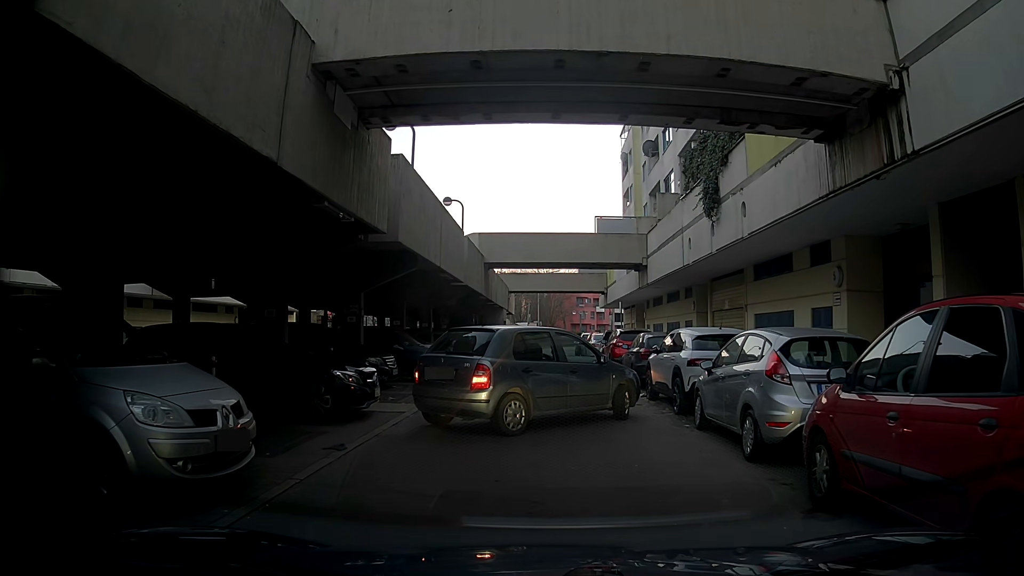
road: residential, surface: asphalt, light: Day
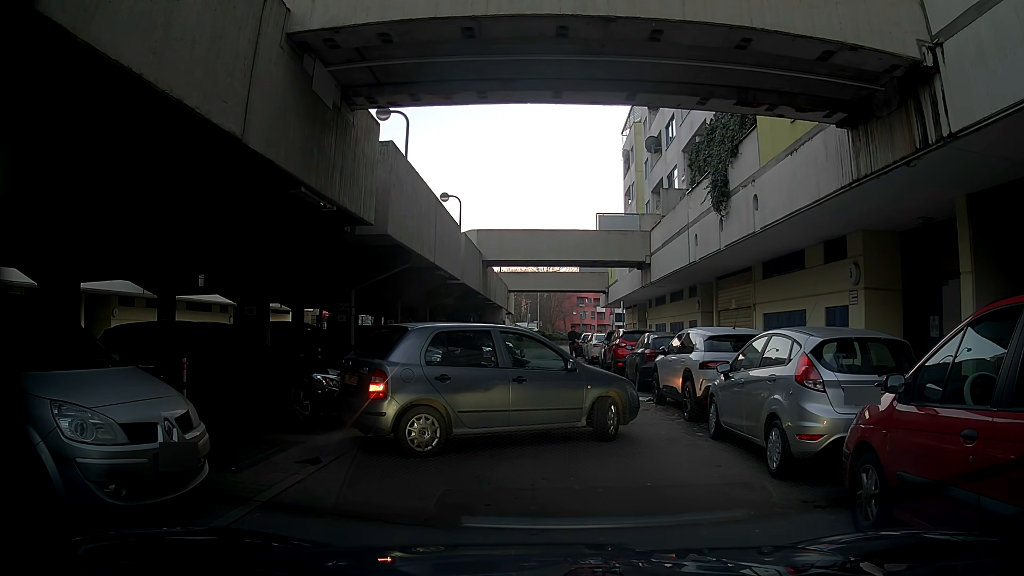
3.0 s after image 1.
(0.0, +0.9) m; 0°
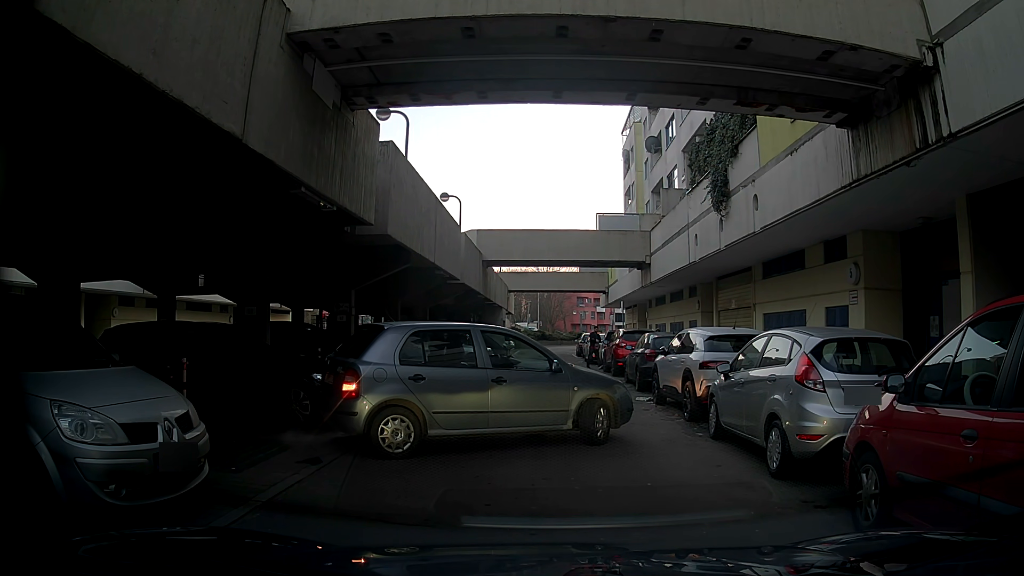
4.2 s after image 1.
(0.0, 0.0) m; 0°
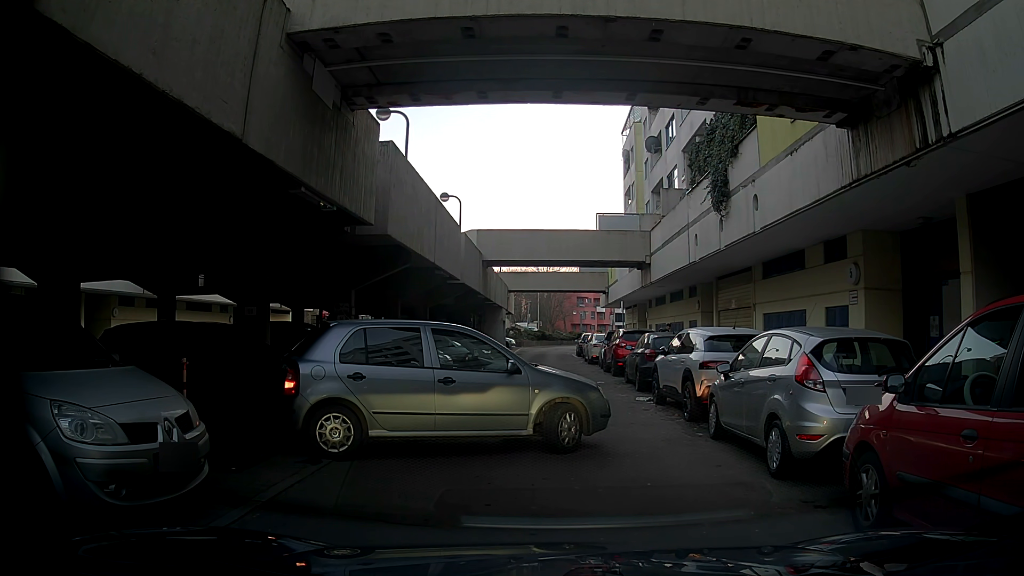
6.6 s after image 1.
(0.0, 0.0) m; 0°
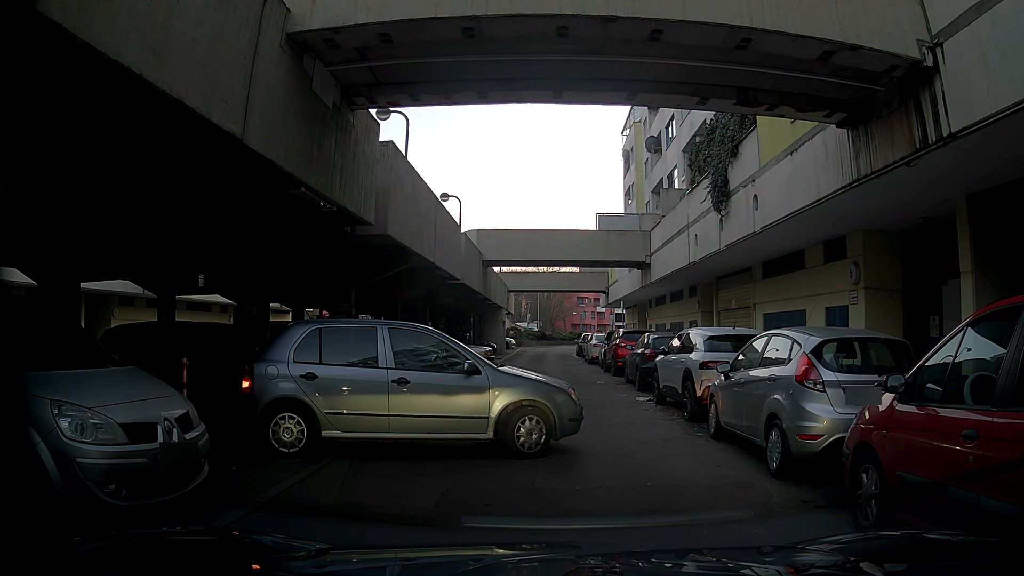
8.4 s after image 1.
(0.0, 0.0) m; 0°
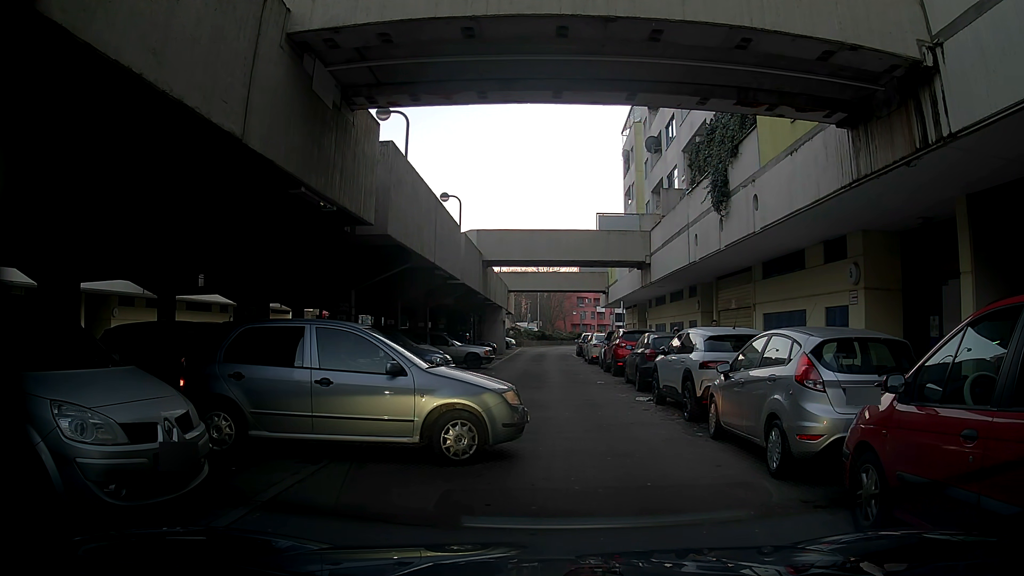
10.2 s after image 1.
(0.0, 0.0) m; 0°
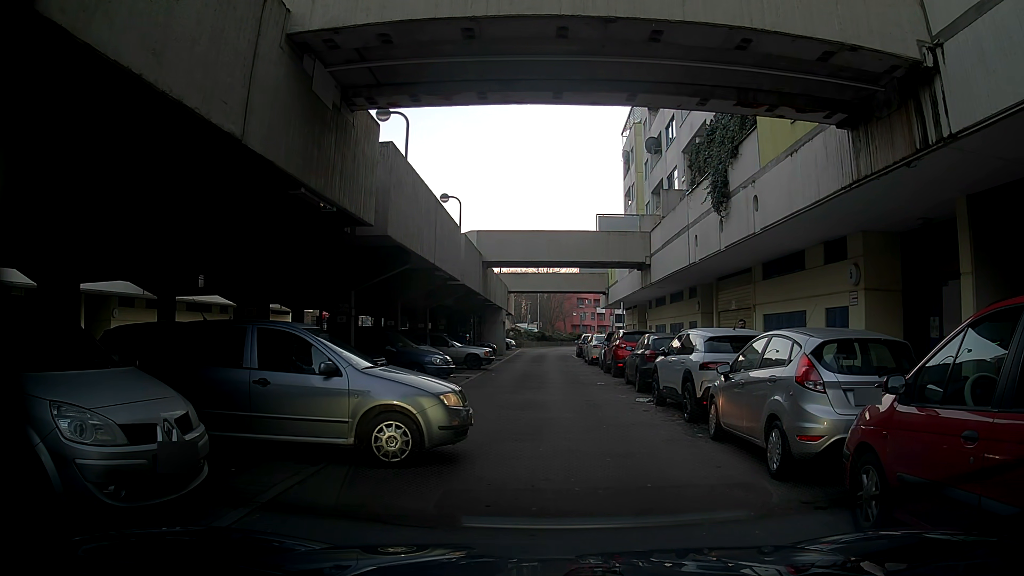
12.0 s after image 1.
(0.0, 0.0) m; 0°
